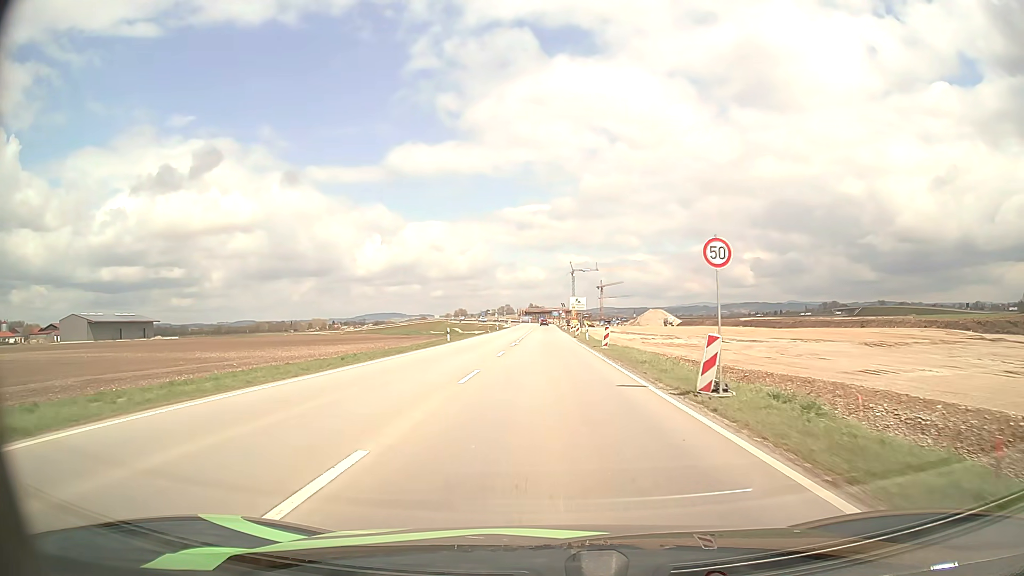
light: Day
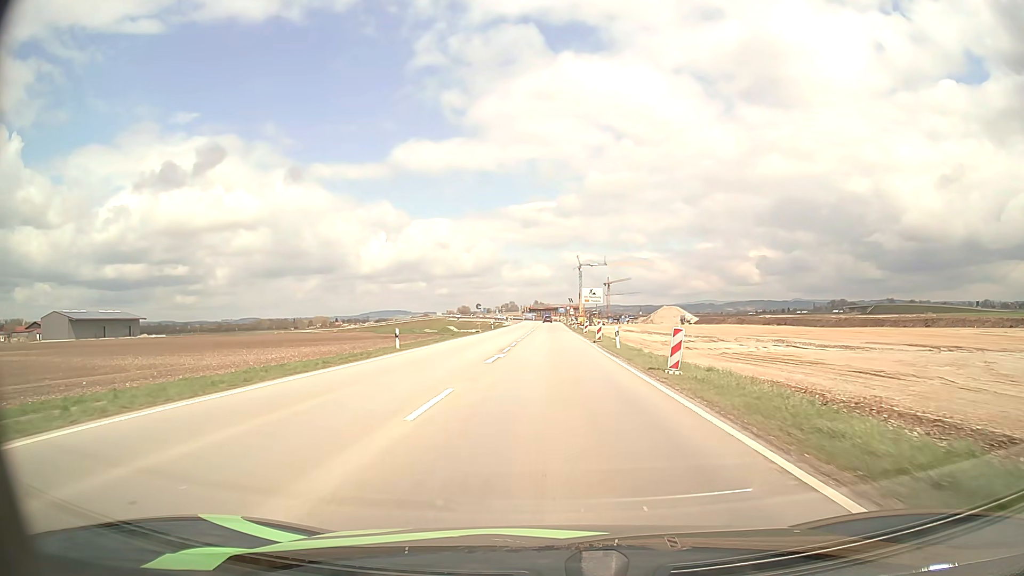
(-0.1, +18.0) m; -1°
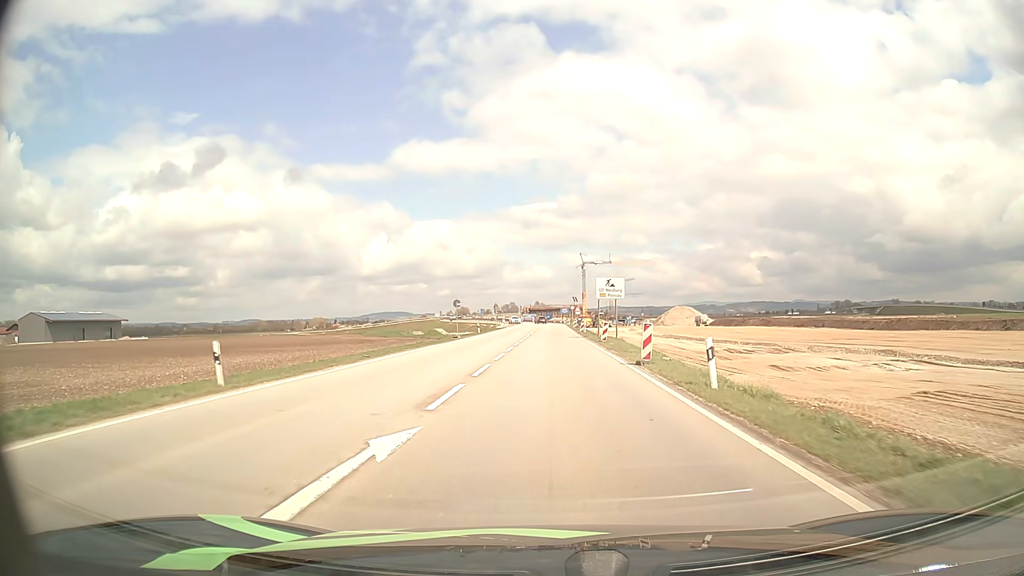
(0.0, +17.4) m; 0°
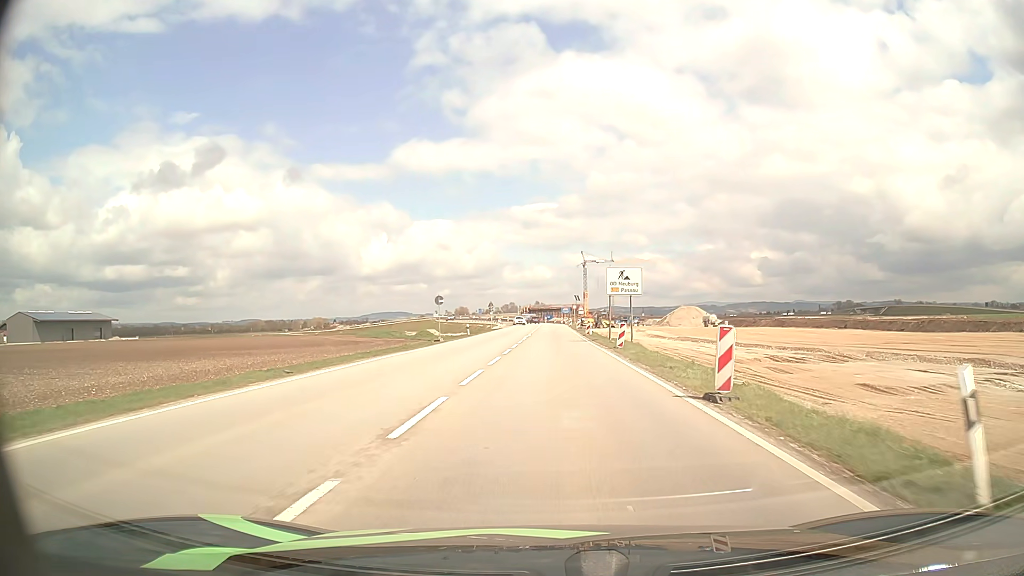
(0.0, +8.5) m; 0°
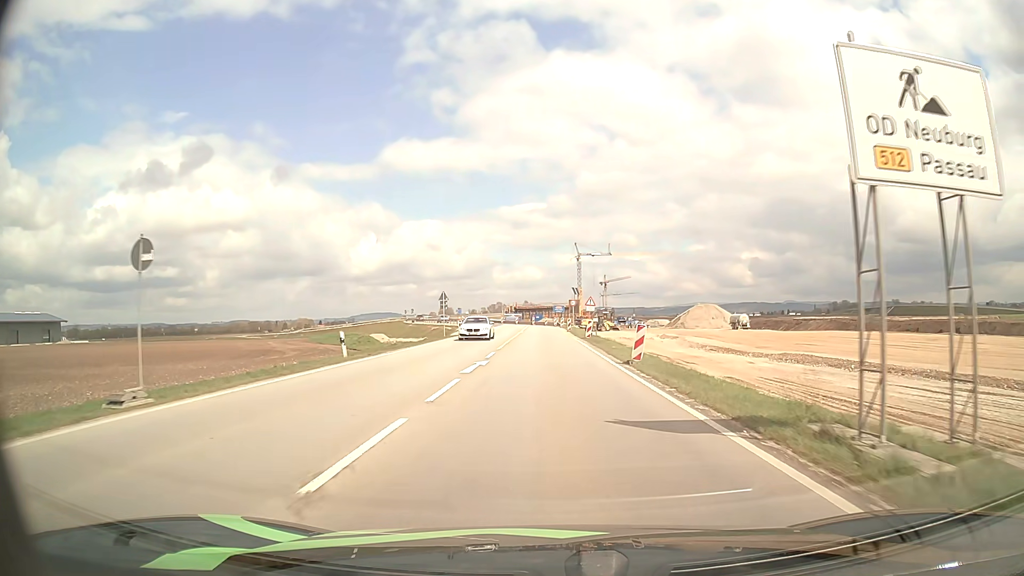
(+0.2, +32.5) m; +1°
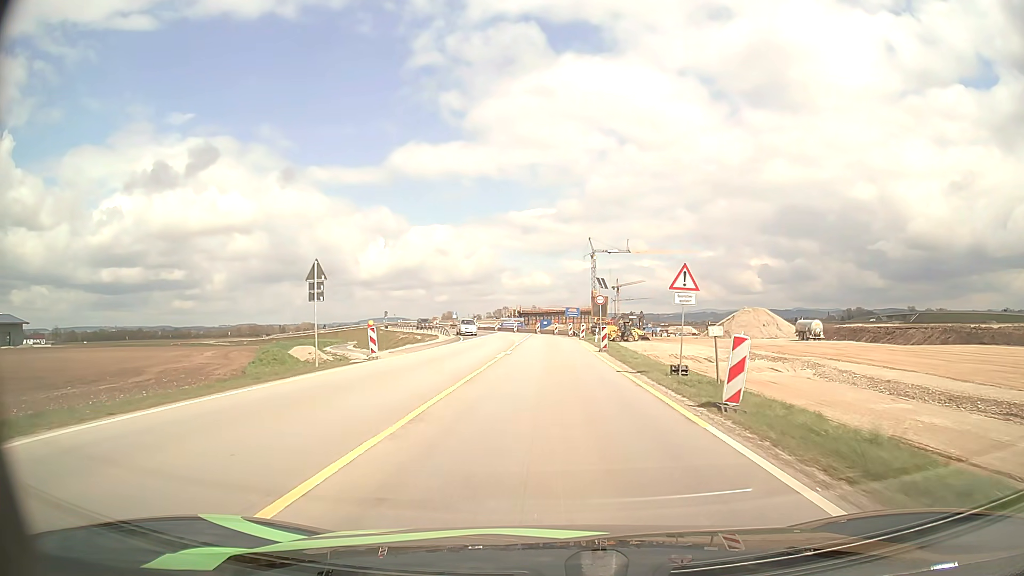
(-0.2, +31.4) m; -1°
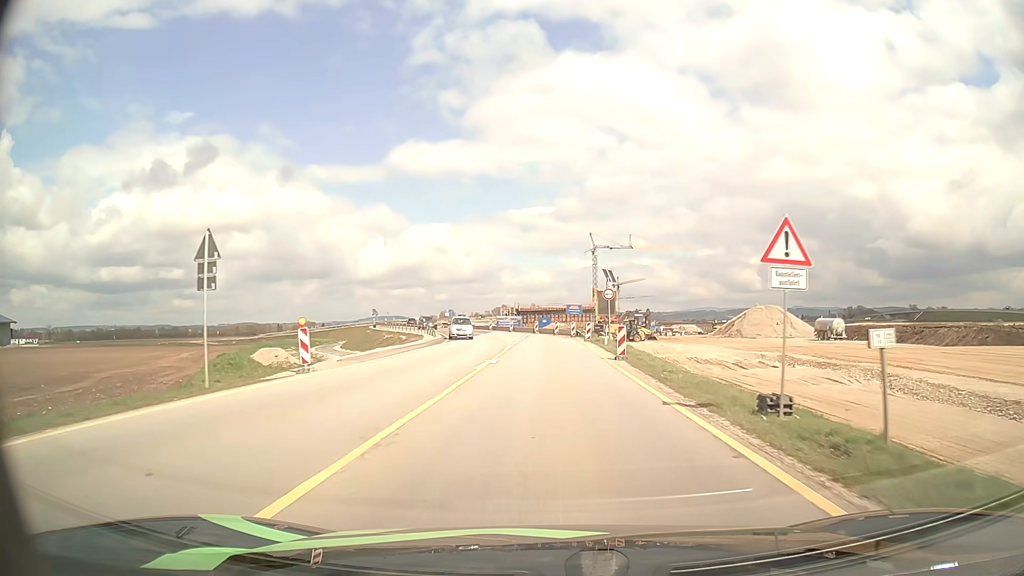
(0.0, +7.7) m; 0°
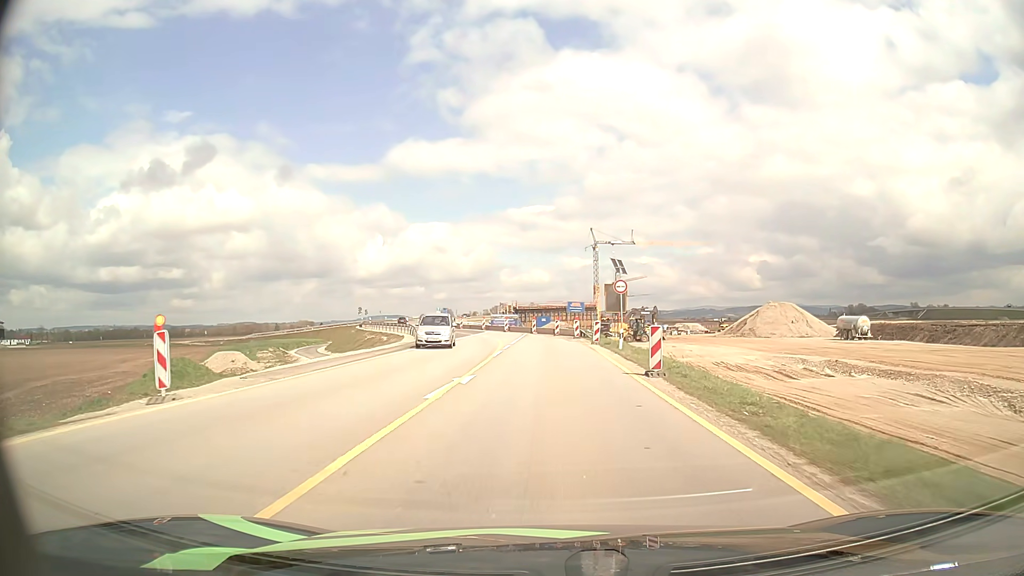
(0.0, +7.7) m; 0°
(0, +10) (0, +20) (0, +30) (-1, +40) (-3, +50) (-6, +59) (-9, +69) (-13, +78) (-16, +88) (-19, +97) m
